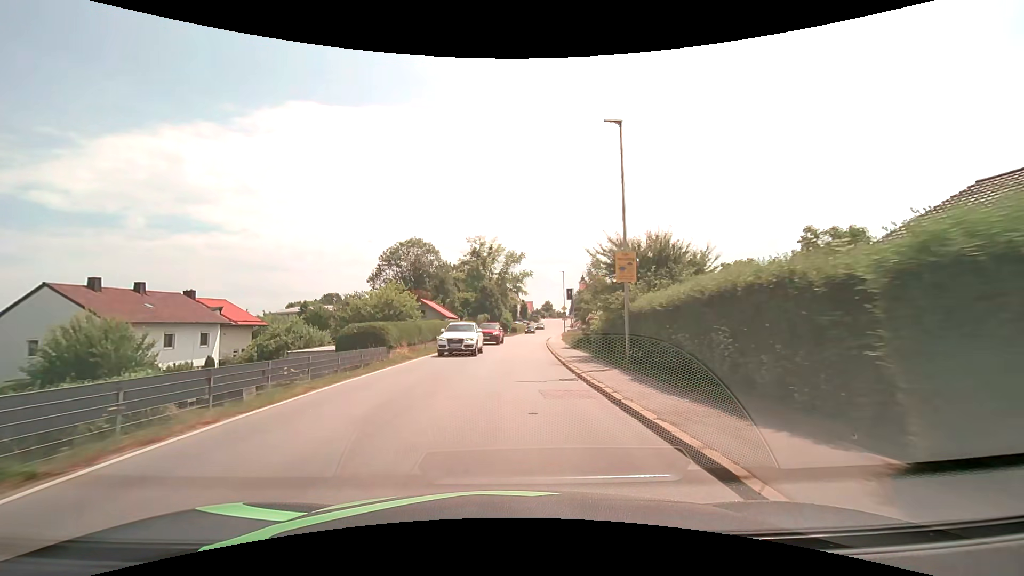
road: secondary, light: Day
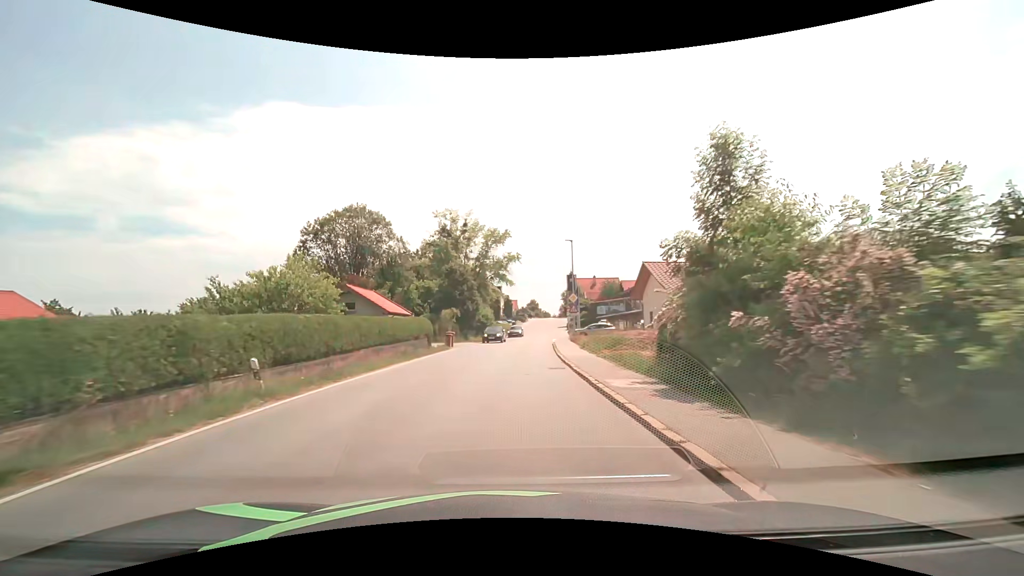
(+0.4, +22.6) m; +2°
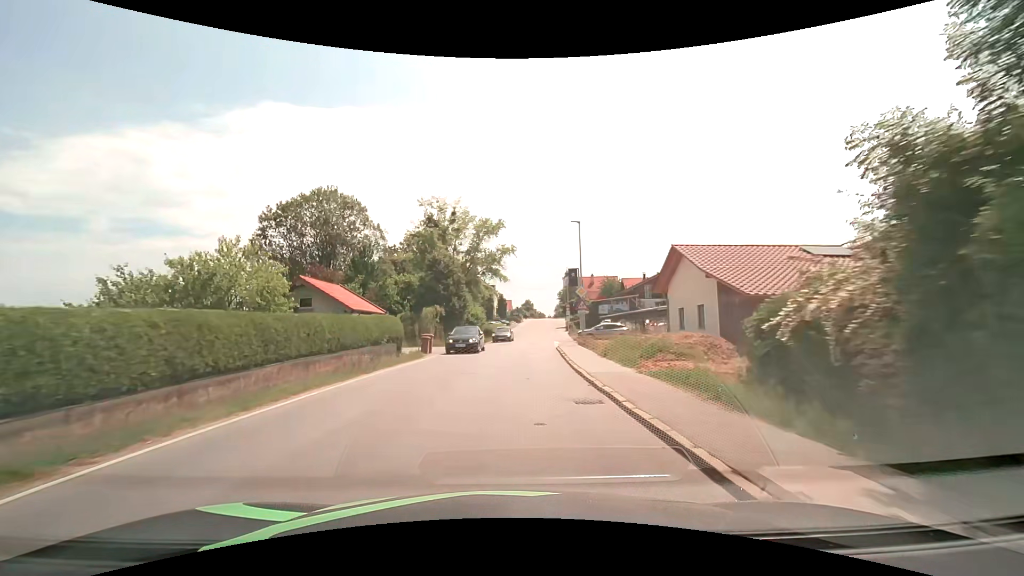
(0.0, +7.5) m; +1°
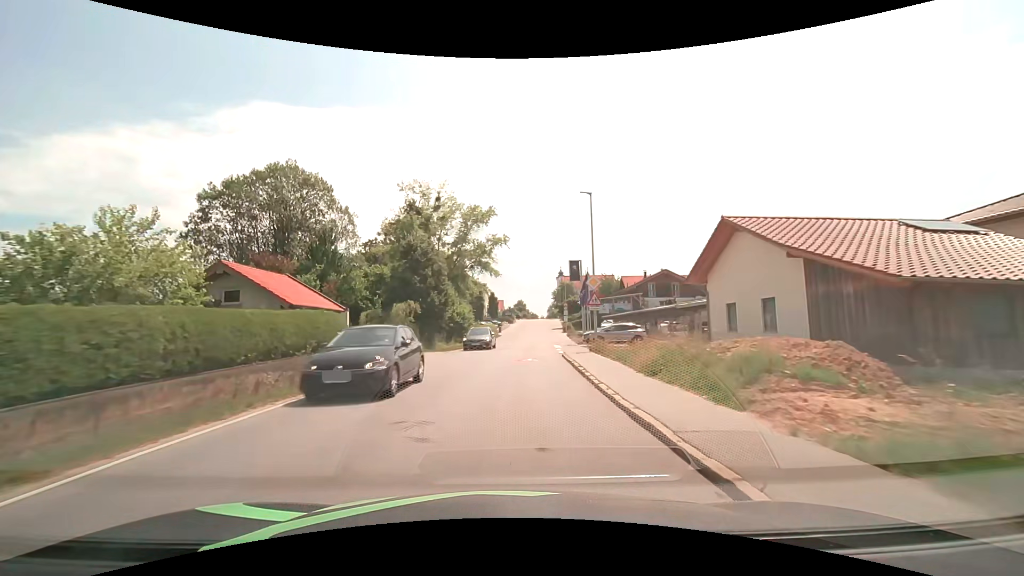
(0.0, +7.5) m; +1°
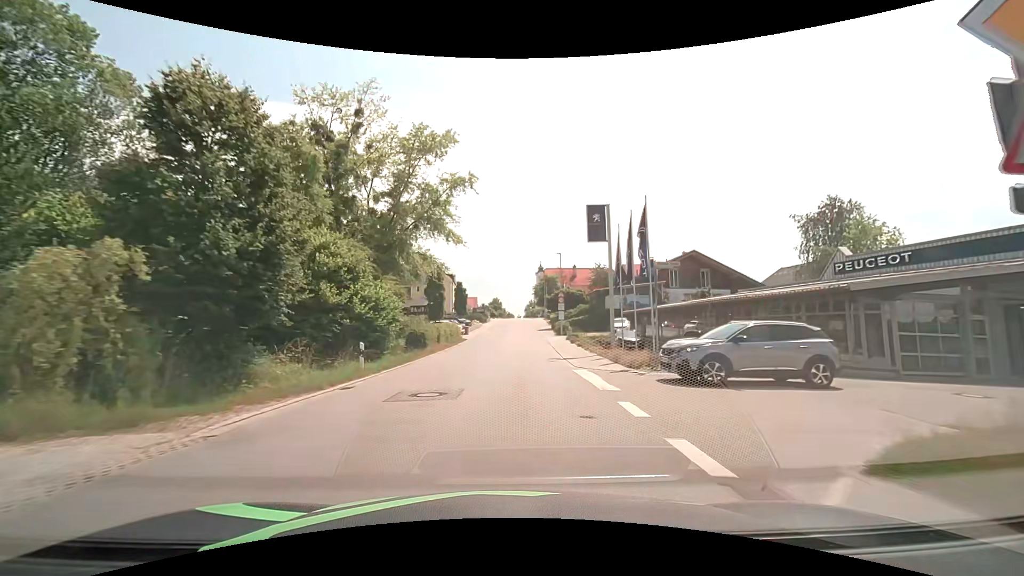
(+0.6, +22.4) m; +3°
